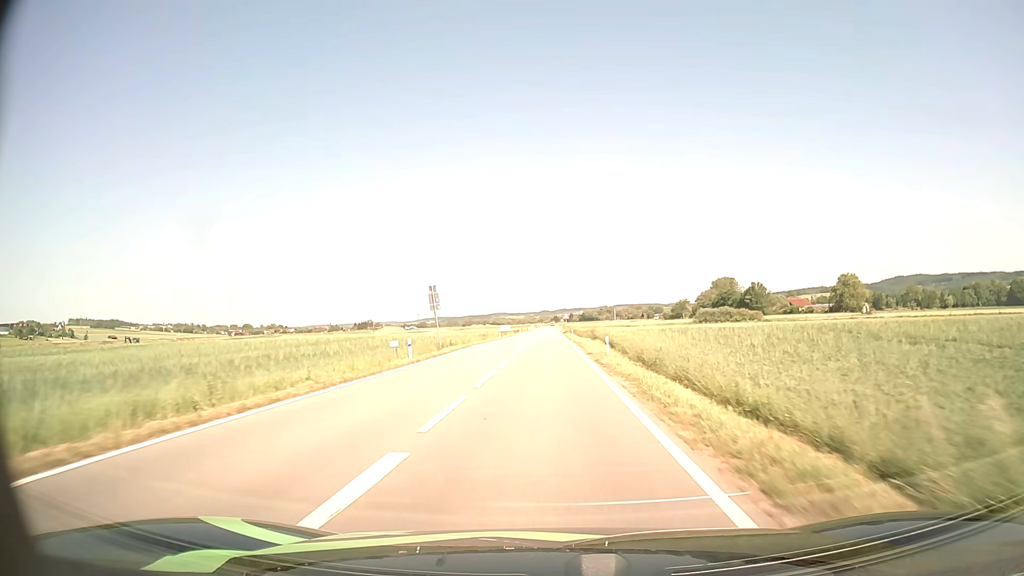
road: tertiary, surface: asphalt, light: Day
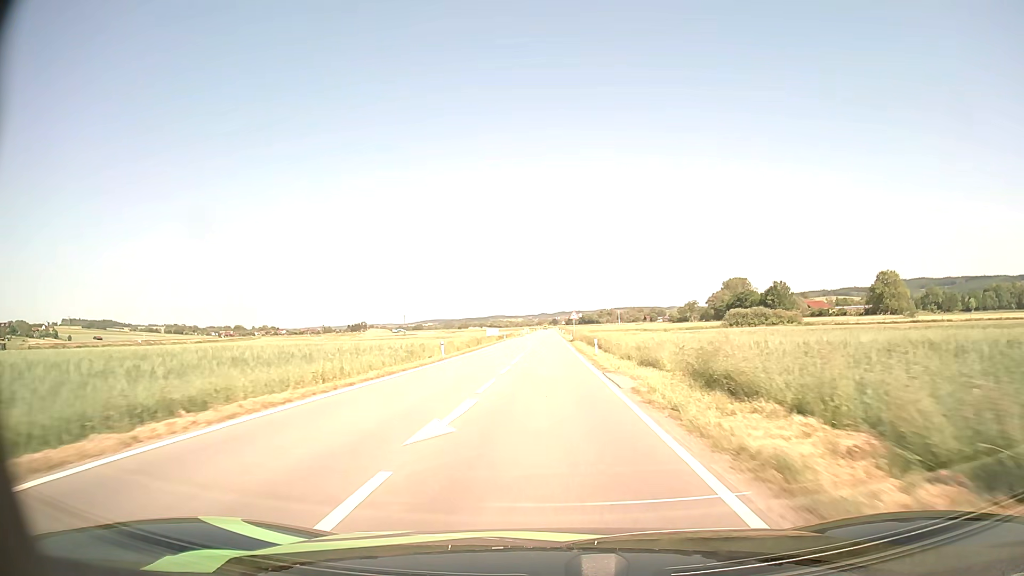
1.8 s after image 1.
(0.0, +36.4) m; 0°
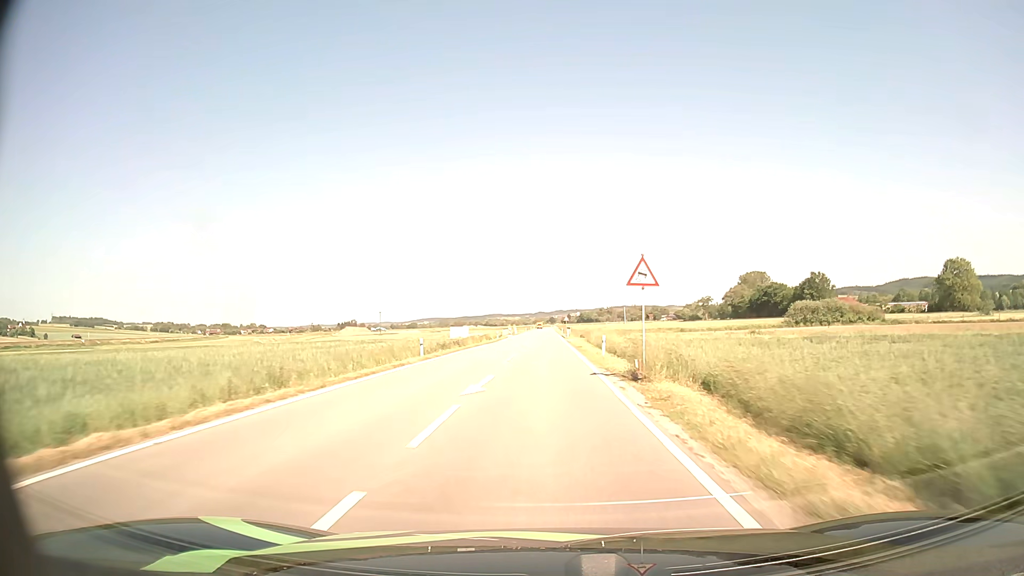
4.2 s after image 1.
(+0.1, +49.0) m; 0°
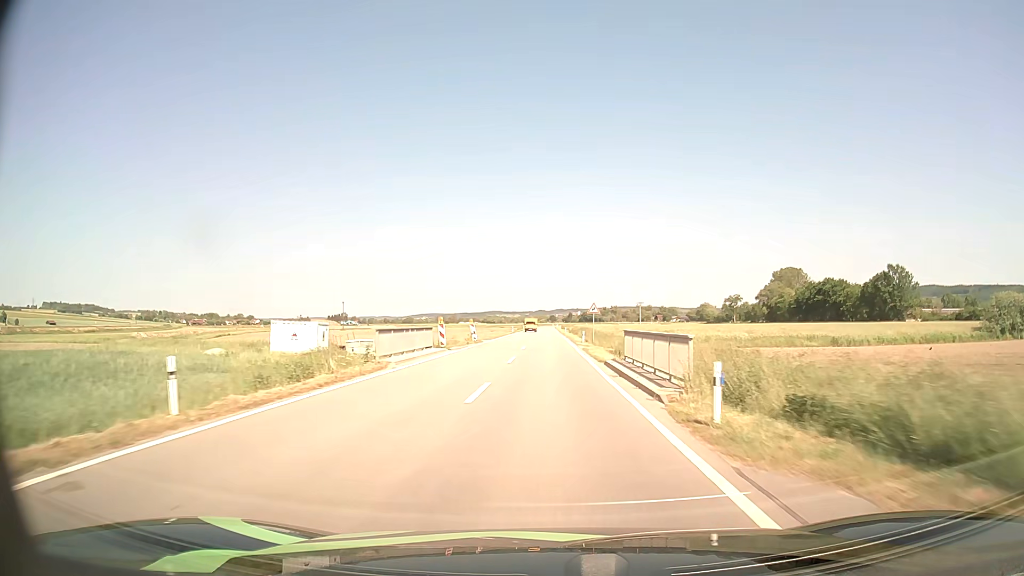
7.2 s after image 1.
(-0.3, +62.1) m; 0°
(0, +10) (0, +20) (0, +30) (0, +40) (0, +50) (0, +60) (0, +70) (0, +80) (0, +90) (0, +100) m
